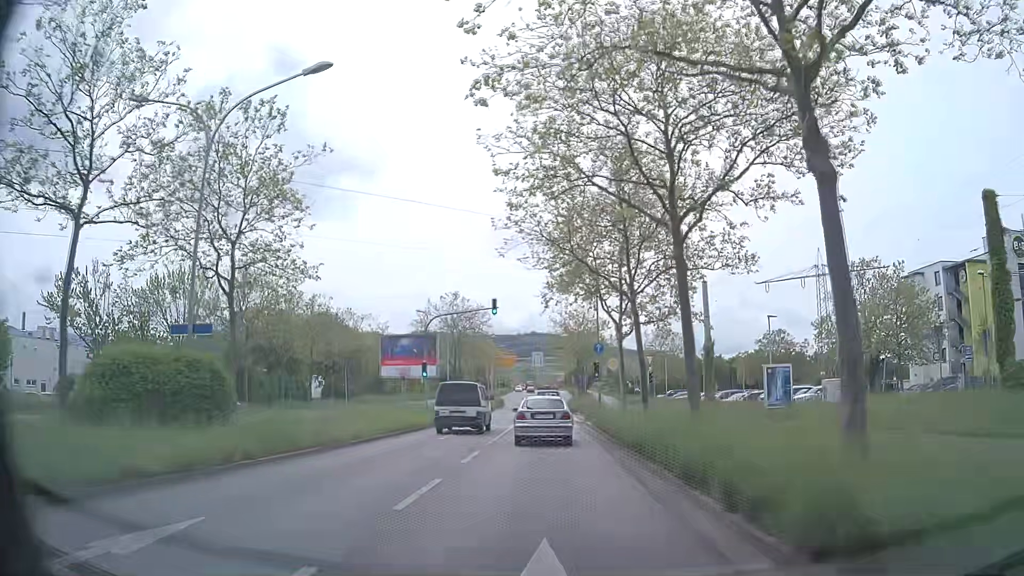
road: primary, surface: asphalt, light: Day
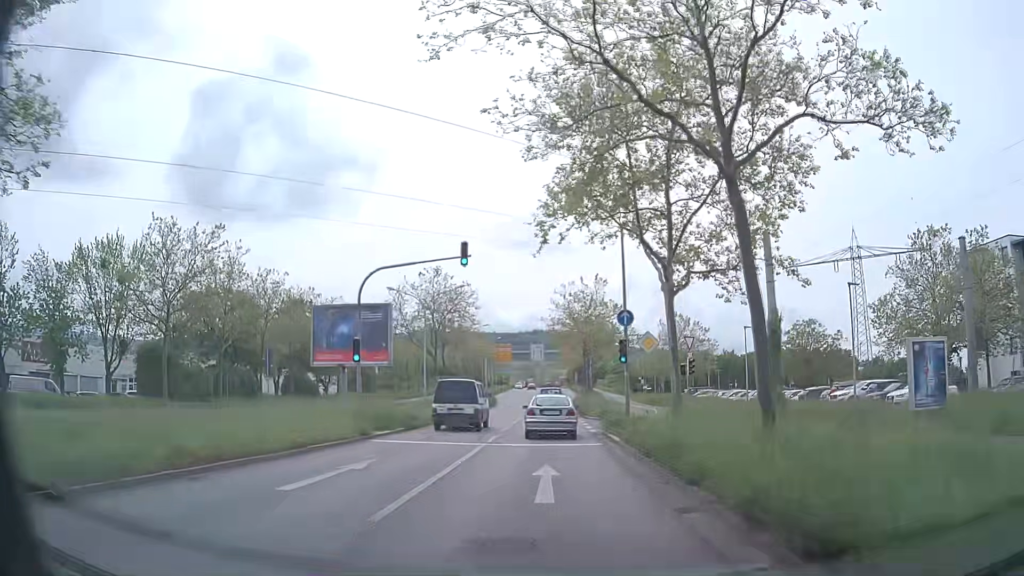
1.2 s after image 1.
(0.0, +13.0) m; 0°
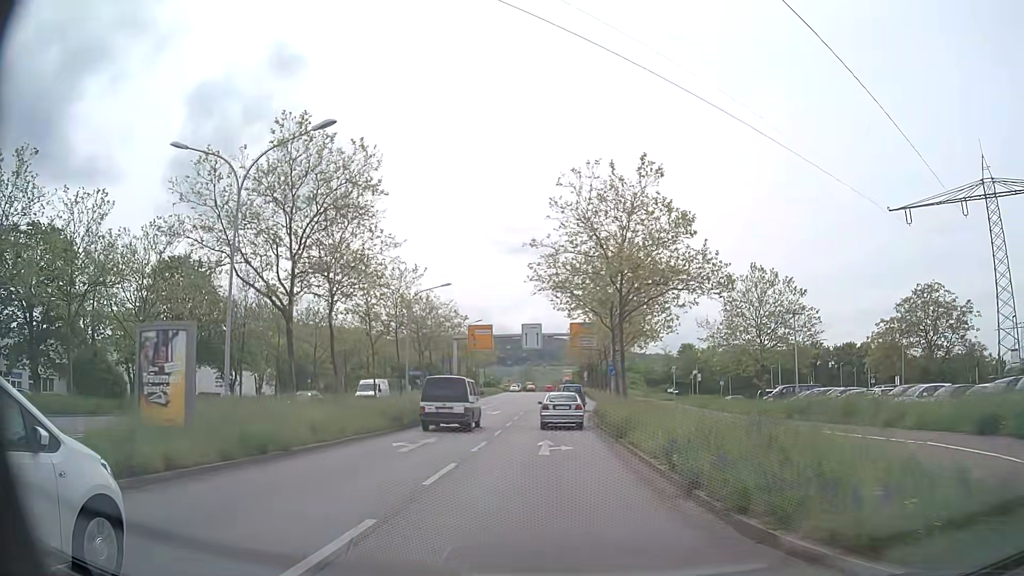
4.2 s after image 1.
(0.0, +34.2) m; 0°
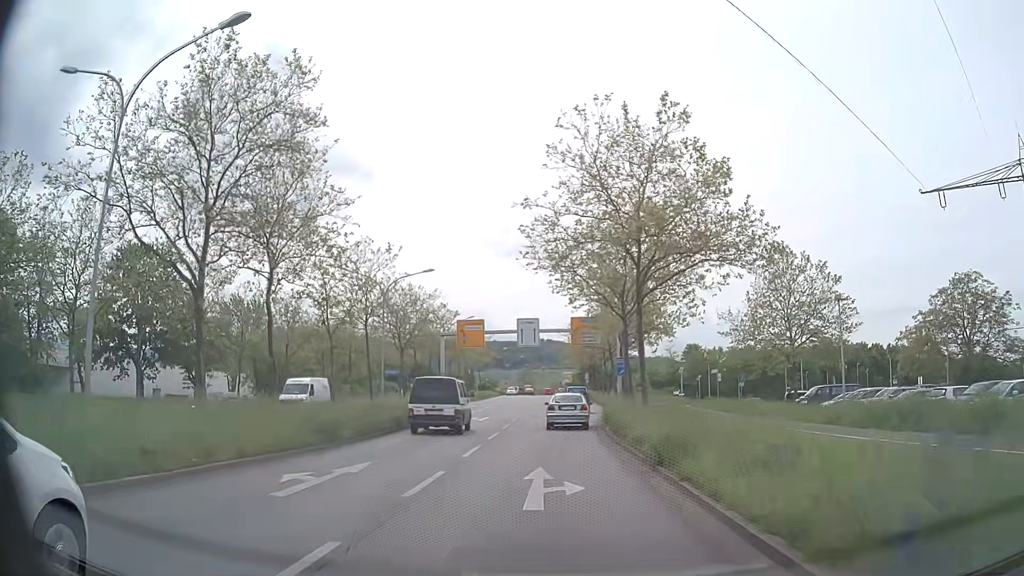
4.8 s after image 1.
(0.0, +7.3) m; 0°
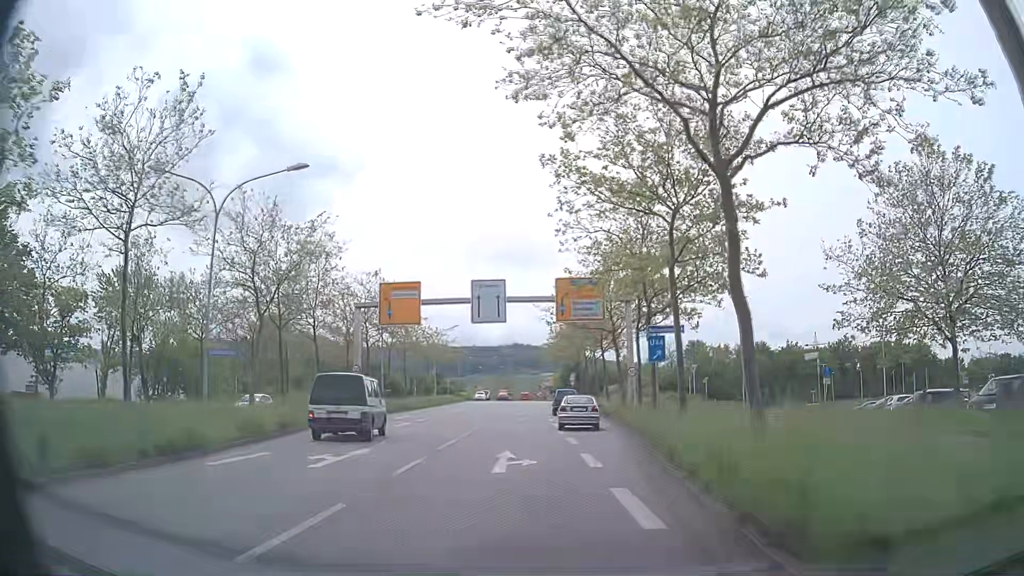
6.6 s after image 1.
(+0.2, +21.9) m; +2°
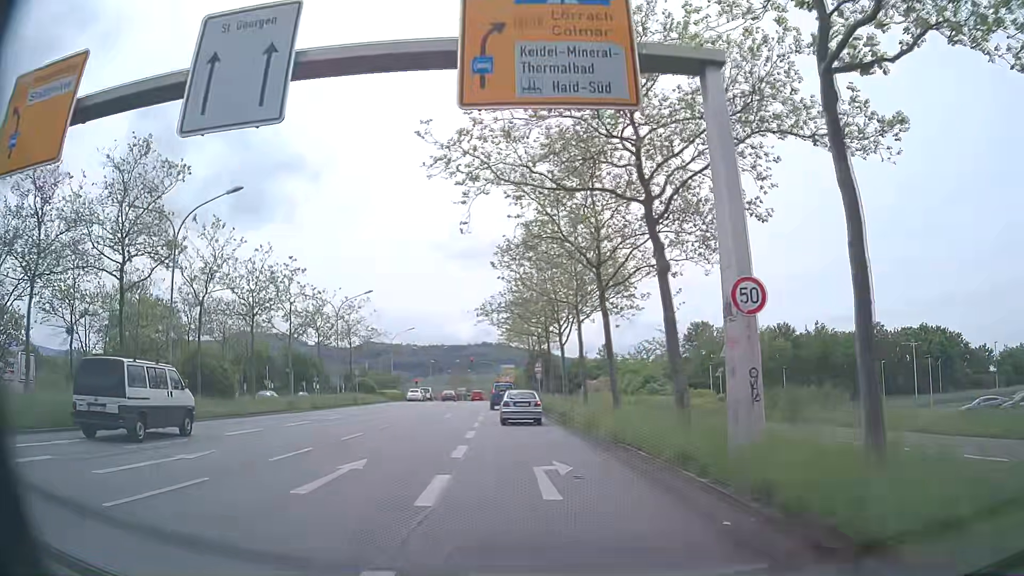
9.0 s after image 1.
(+1.0, +28.7) m; +3°
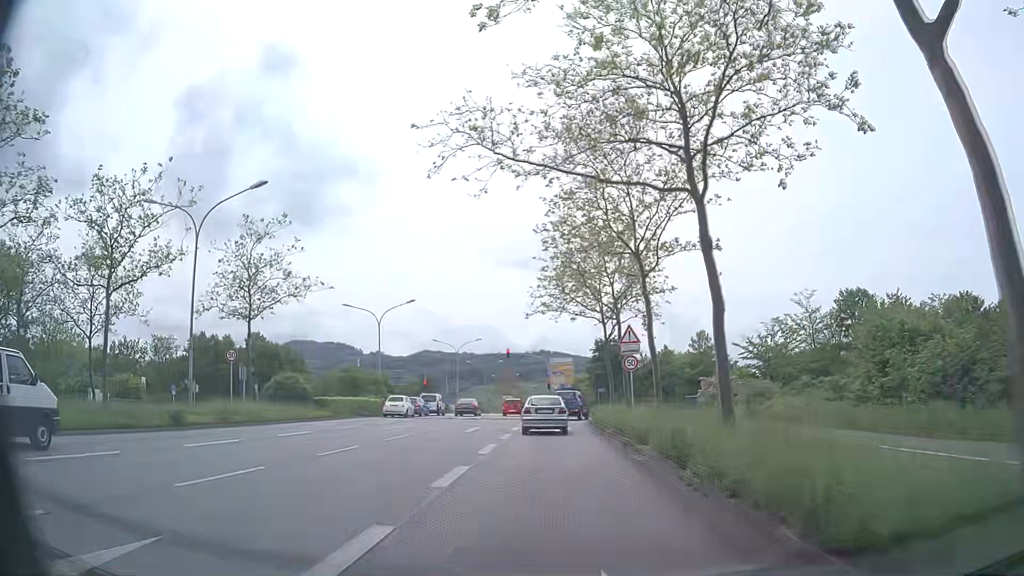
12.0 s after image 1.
(-1.8, +34.2) m; -5°
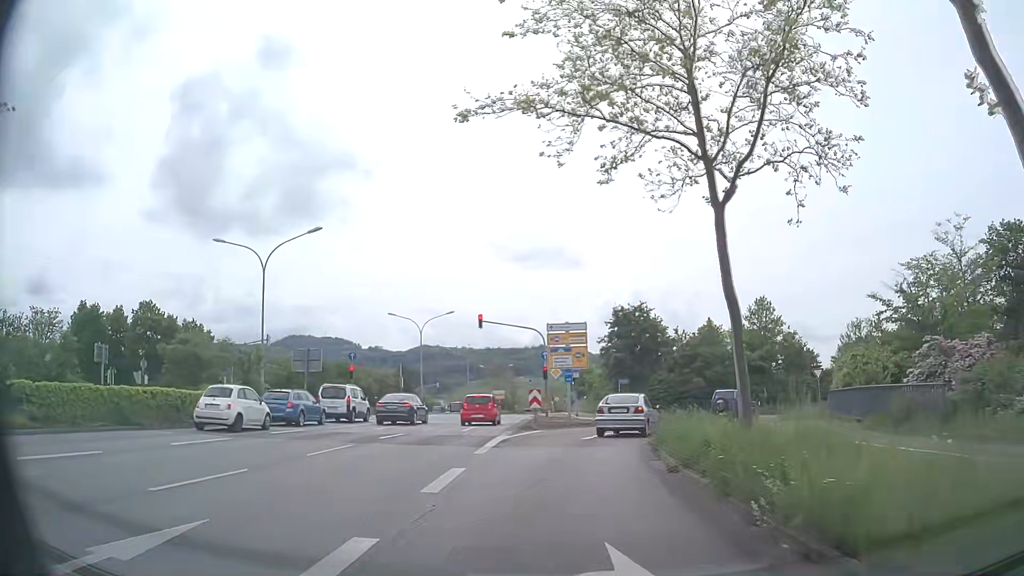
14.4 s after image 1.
(0.0, +24.5) m; 0°
(0, +10) (+1, +20) (+3, +30) (+9, +38) (+16, +45) (+24, +50) (+34, +54) (+43, +56) (+53, +58) (+63, +60) m
